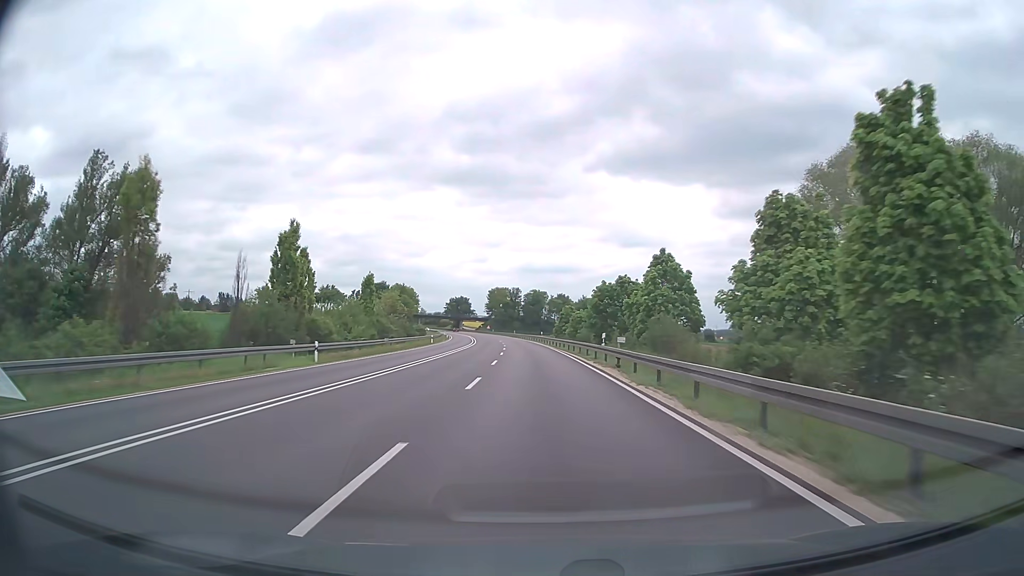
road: trunk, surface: asphalt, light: Day
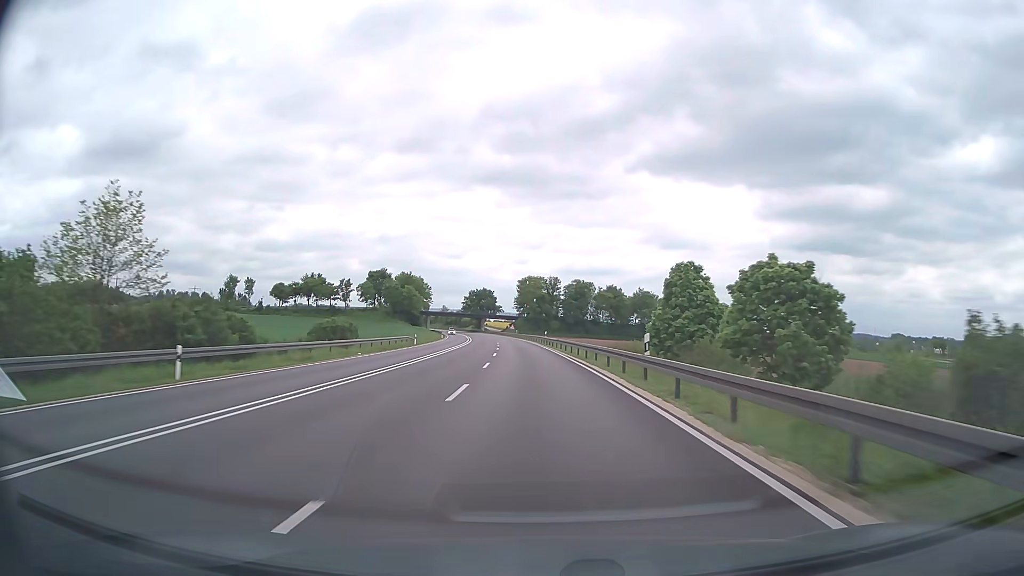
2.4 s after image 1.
(-1.7, +63.2) m; -3°
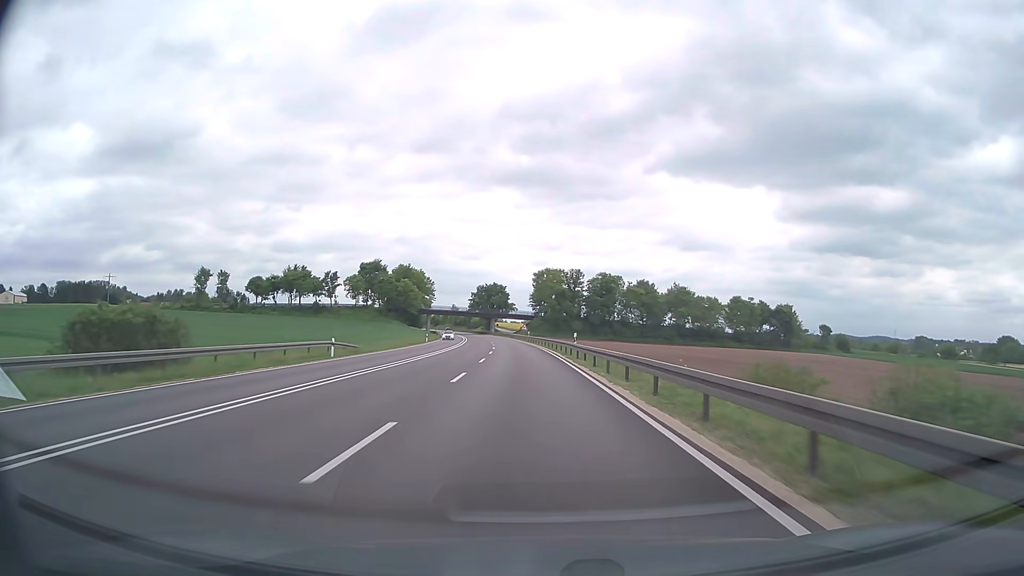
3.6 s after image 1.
(-0.4, +31.6) m; -2°
(0, +10) (0, +20) (0, +30) (-1, +40) (-1, +50) (-2, +60) (-3, +70) (-4, +80) (-5, +90) (-6, +100) m
